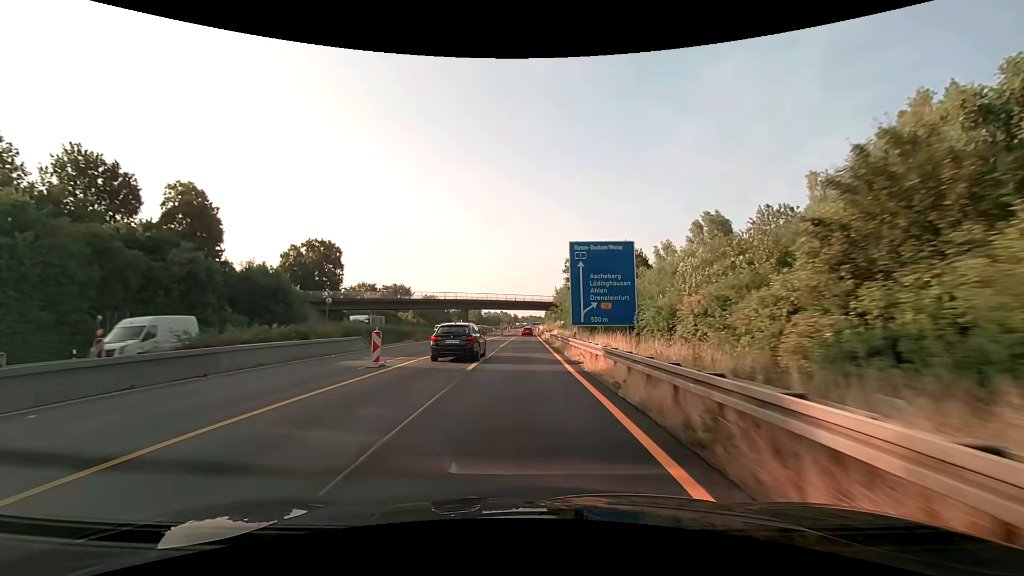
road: motorway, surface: asphalt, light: Day
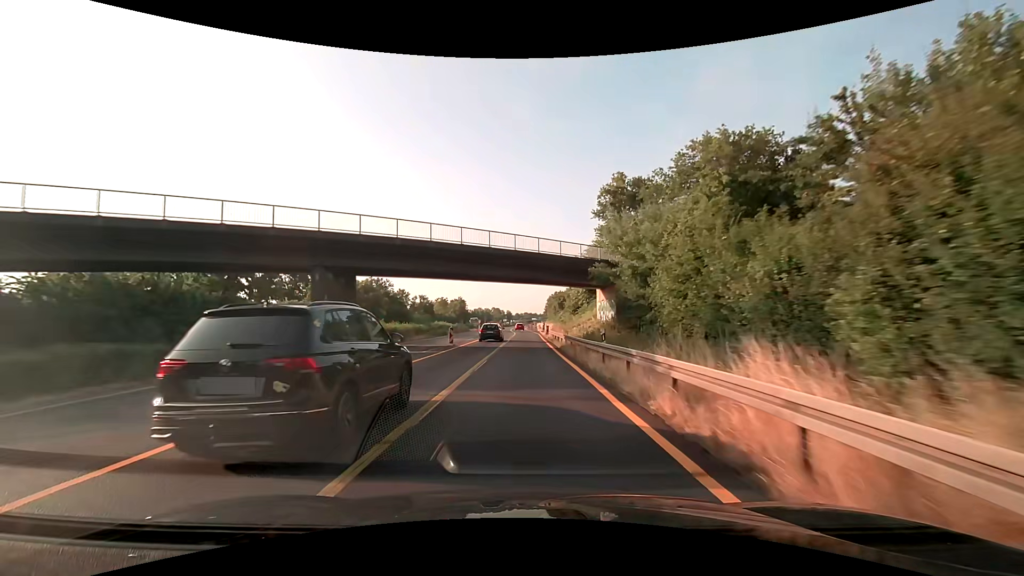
(+0.3, +62.5) m; +1°
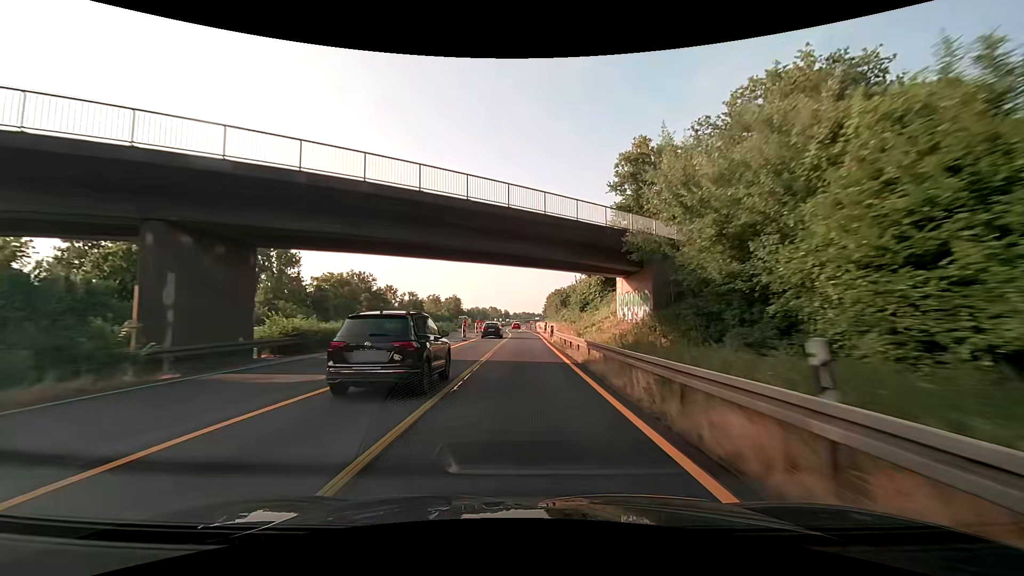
(0.0, +12.5) m; 0°
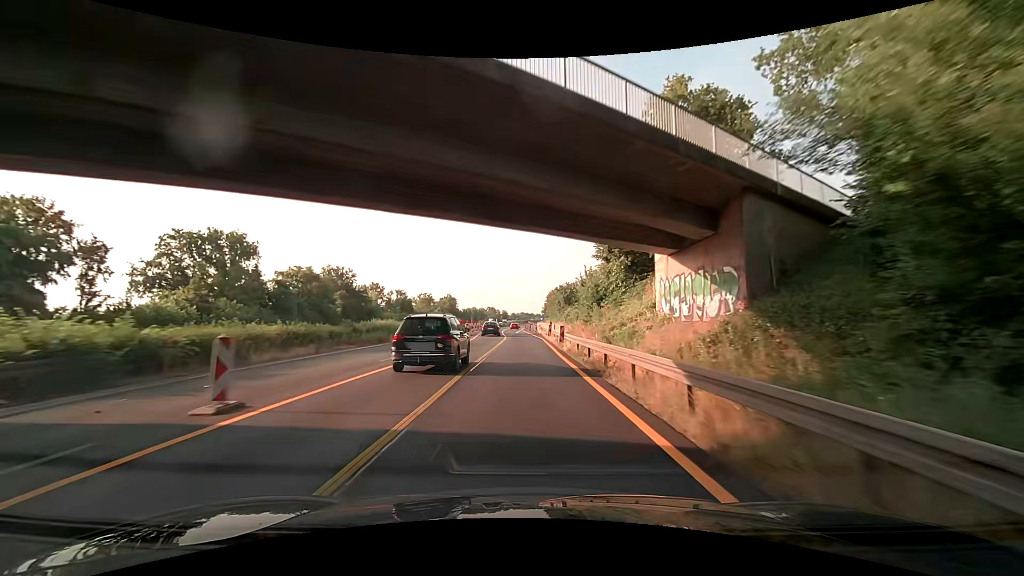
(0.0, +12.5) m; 0°
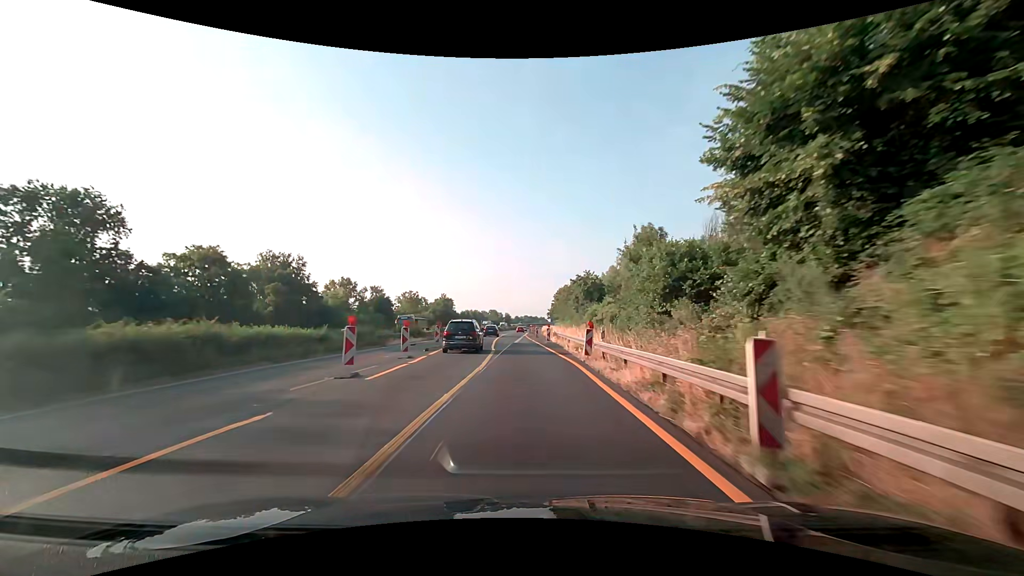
(0.0, +25.0) m; 0°
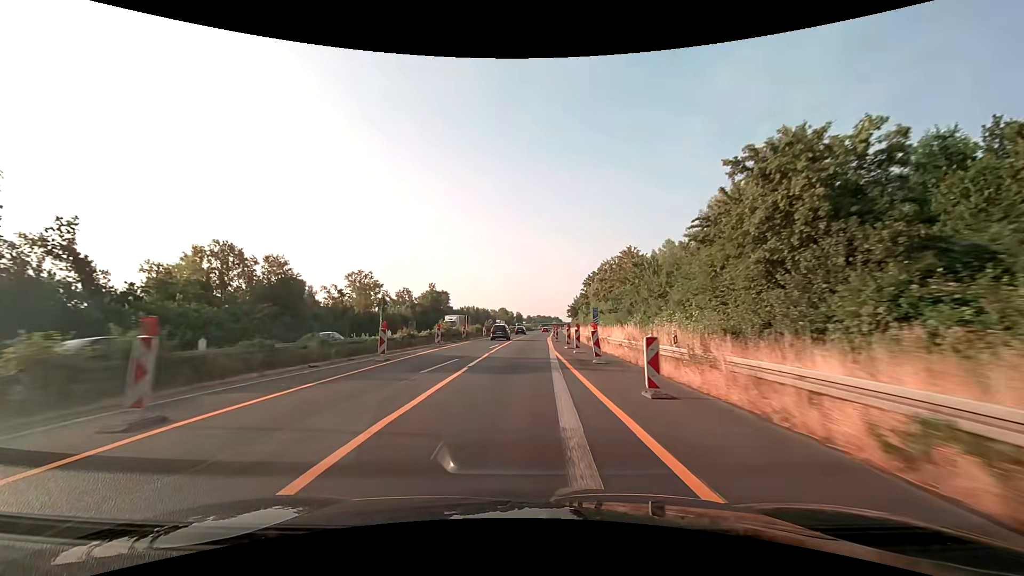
(-0.7, +49.9) m; -1°
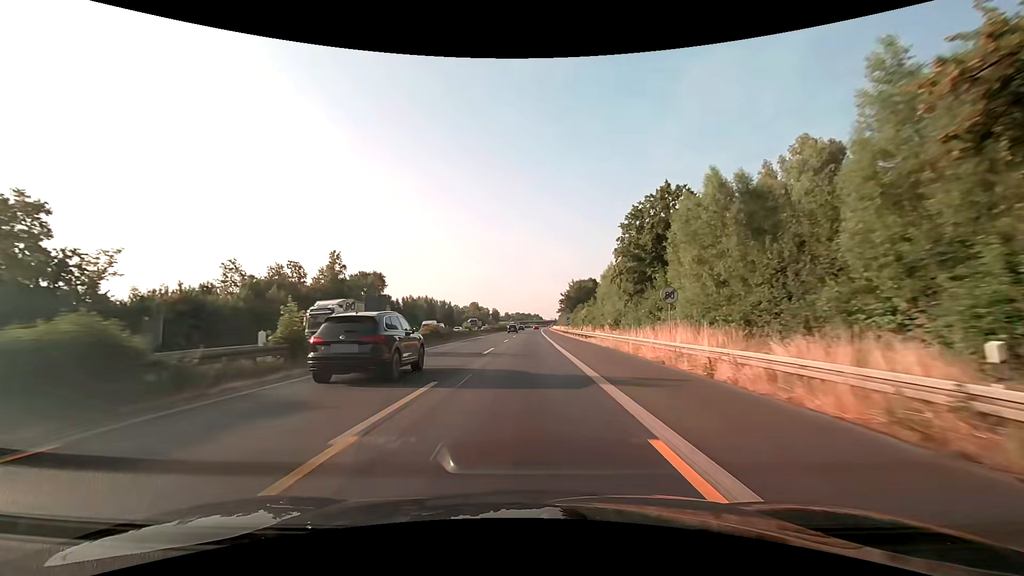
(+1.3, +62.5) m; +2°
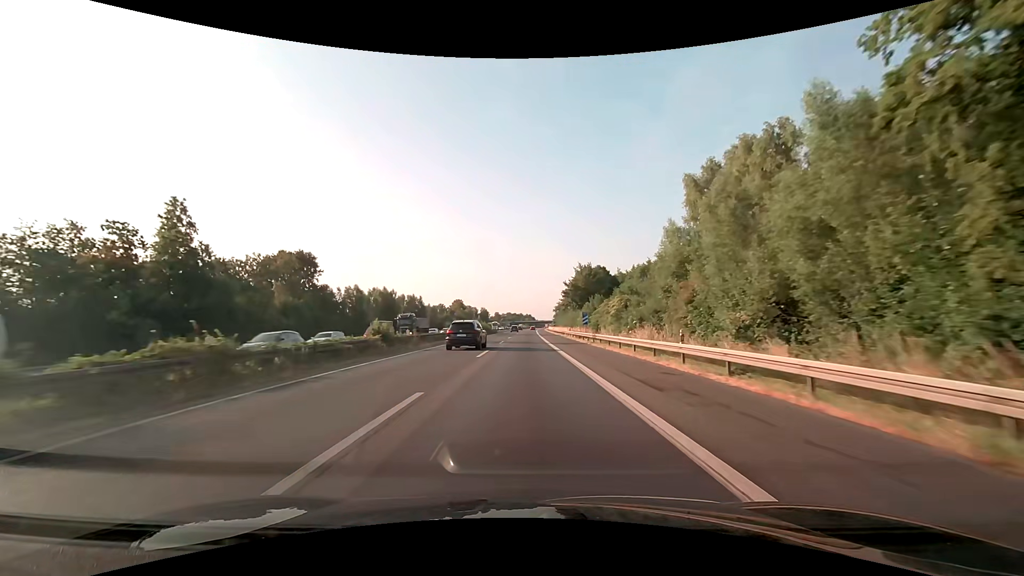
(+0.3, +37.5) m; +1°
